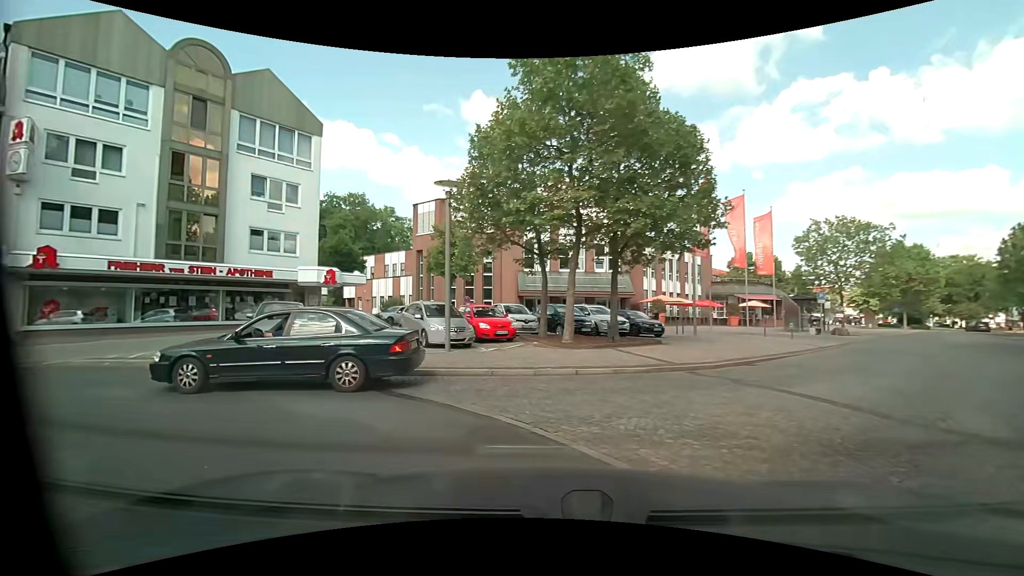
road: residential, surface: asphalt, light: Day
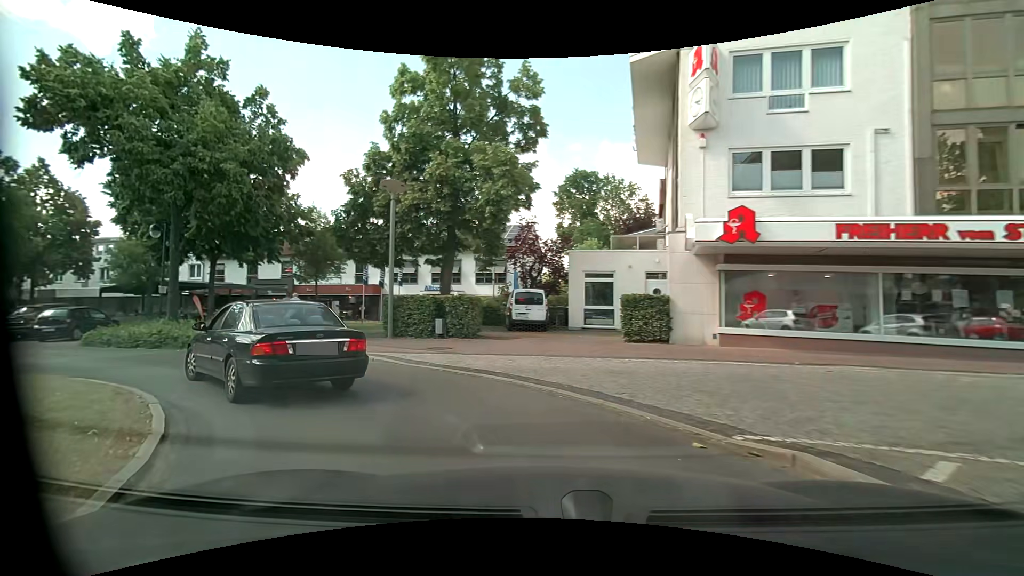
(-7.4, +10.1) m; -71°
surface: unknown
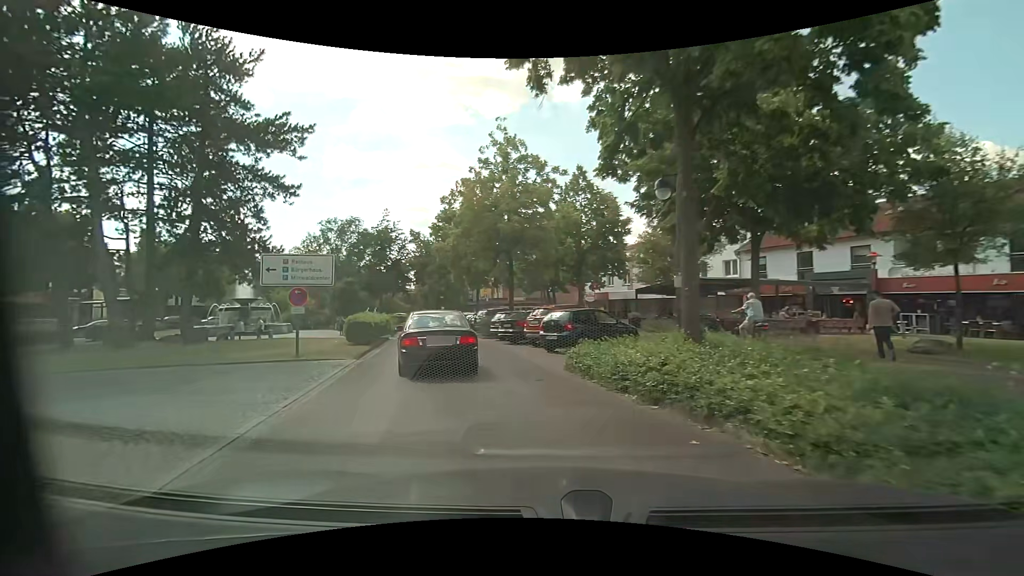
(-6.1, +11.4) m; -56°
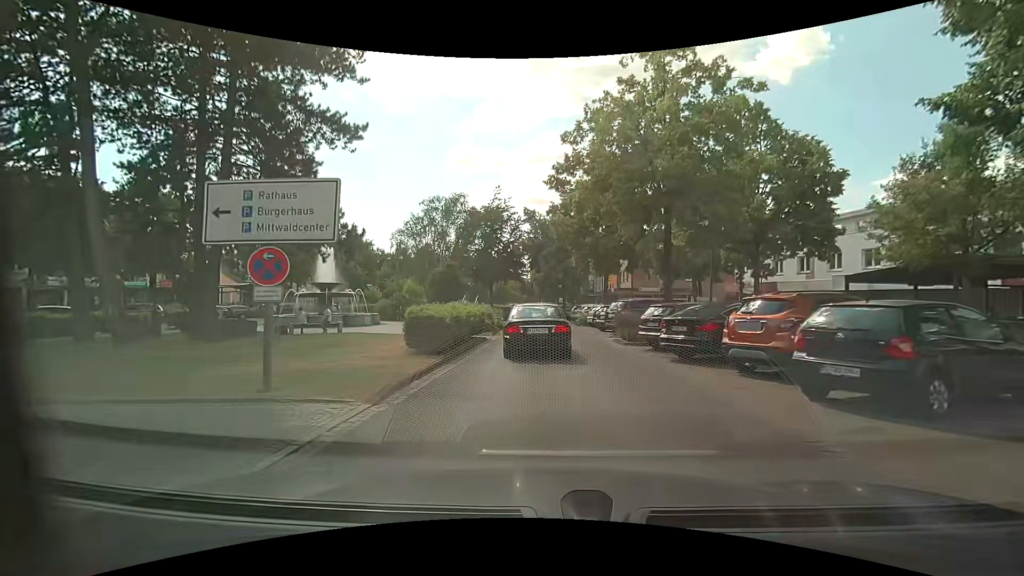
(-1.5, +9.2) m; -13°
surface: asphalt
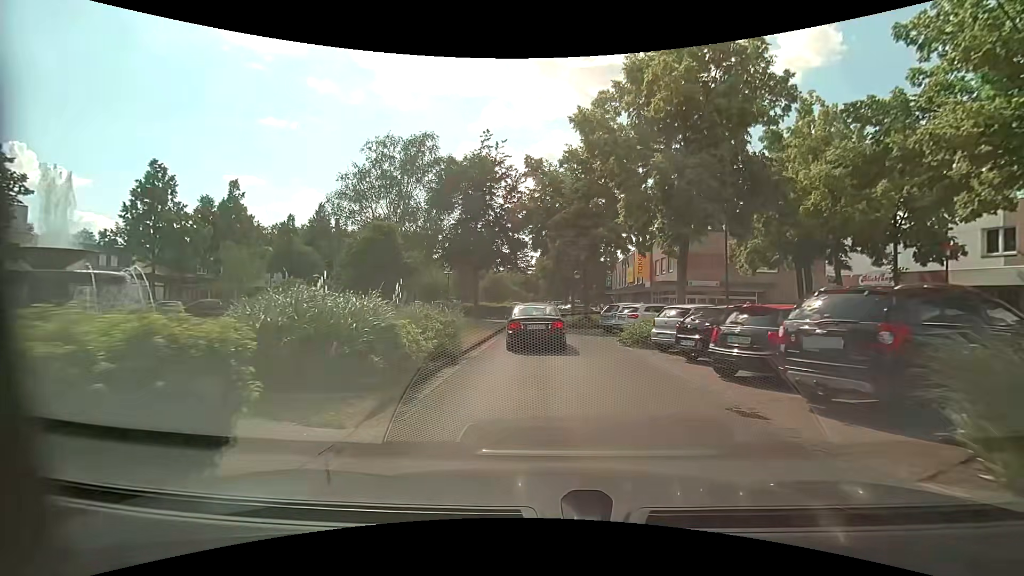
(-0.3, +17.8) m; -1°
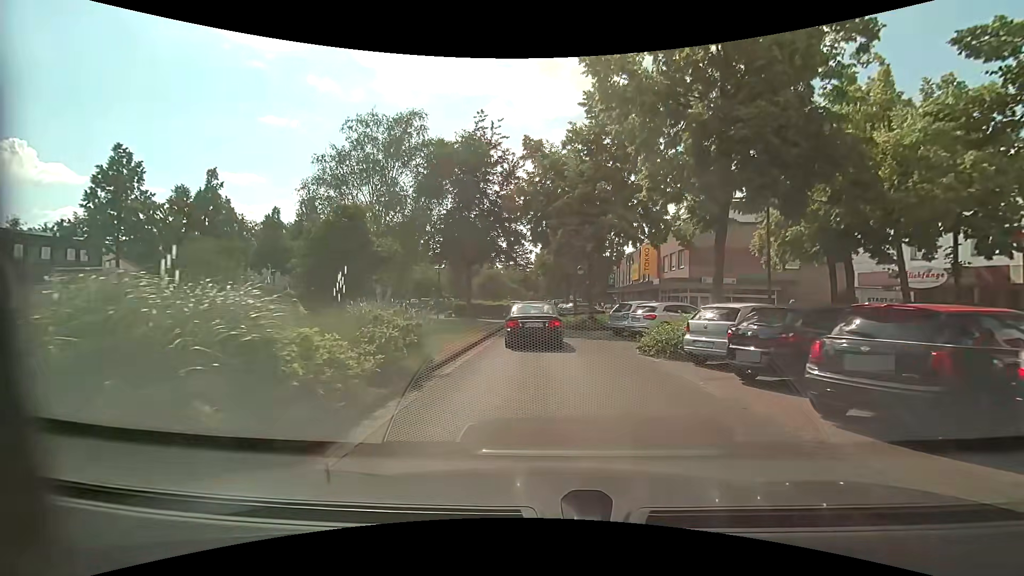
(0.0, +3.6) m; 0°
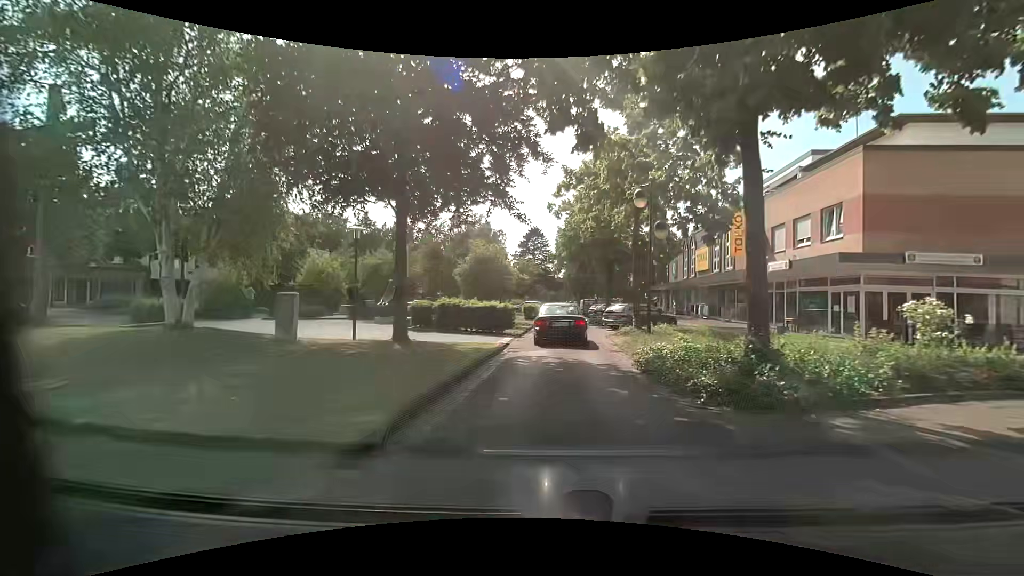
(-0.3, +19.5) m; -1°
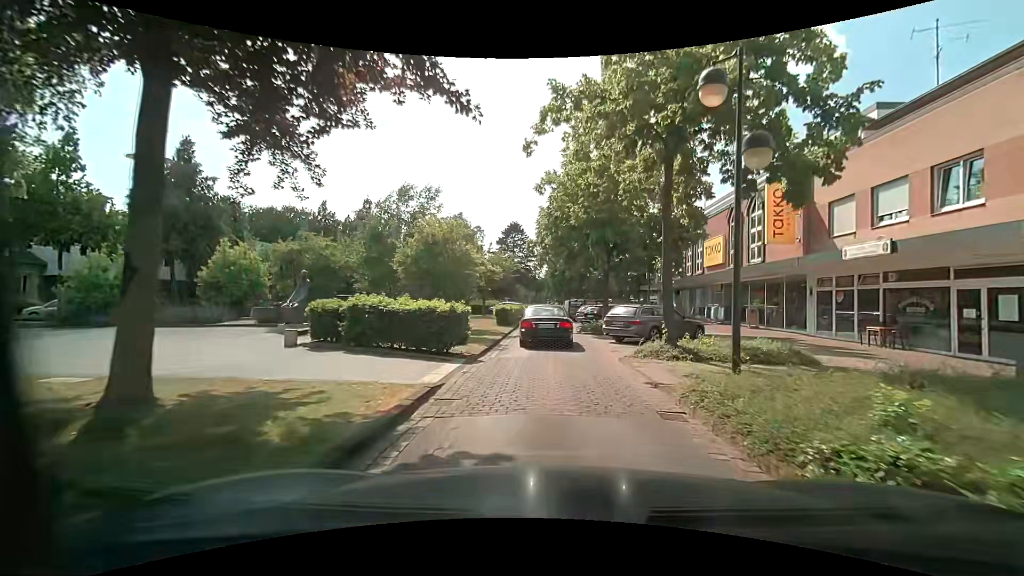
(0.0, +8.5) m; +1°
